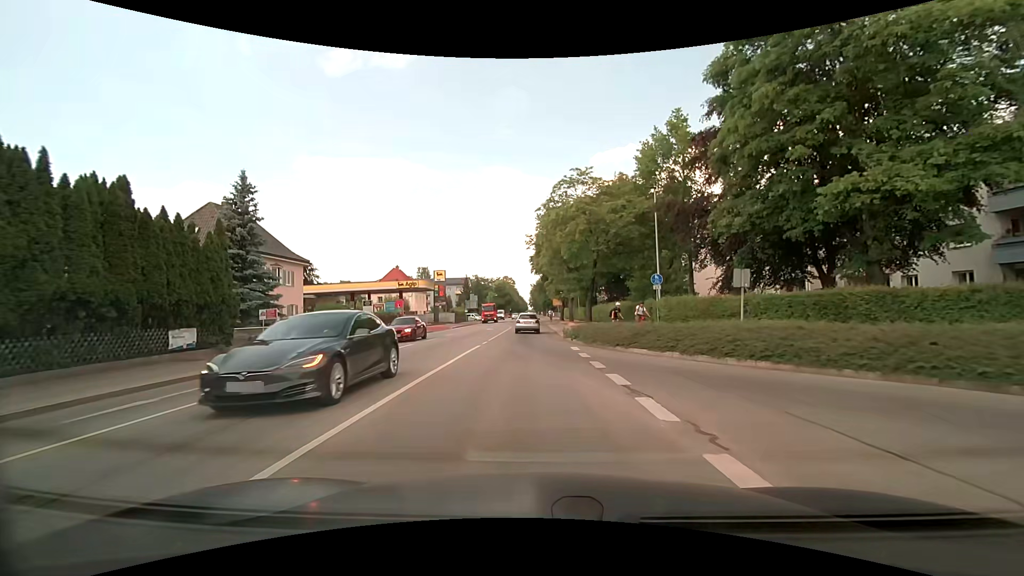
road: secondary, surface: asphalt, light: Day
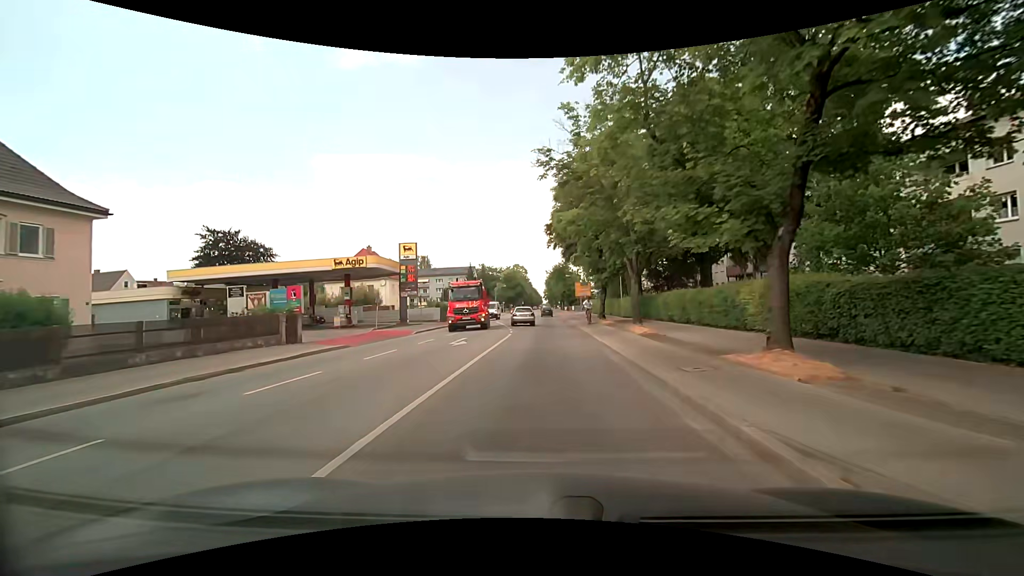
(-0.5, +24.5) m; -2°
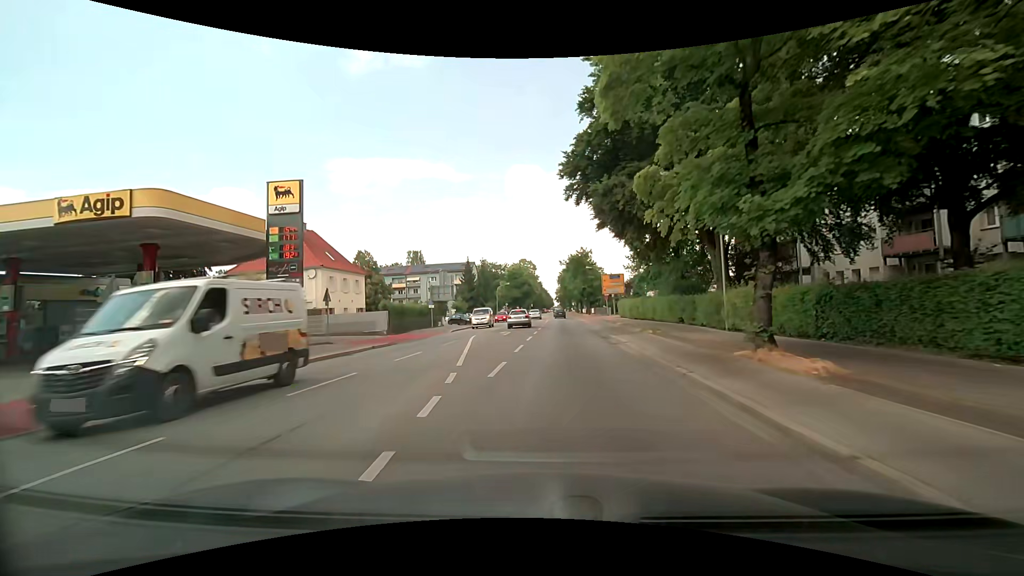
(+0.1, +24.1) m; -1°
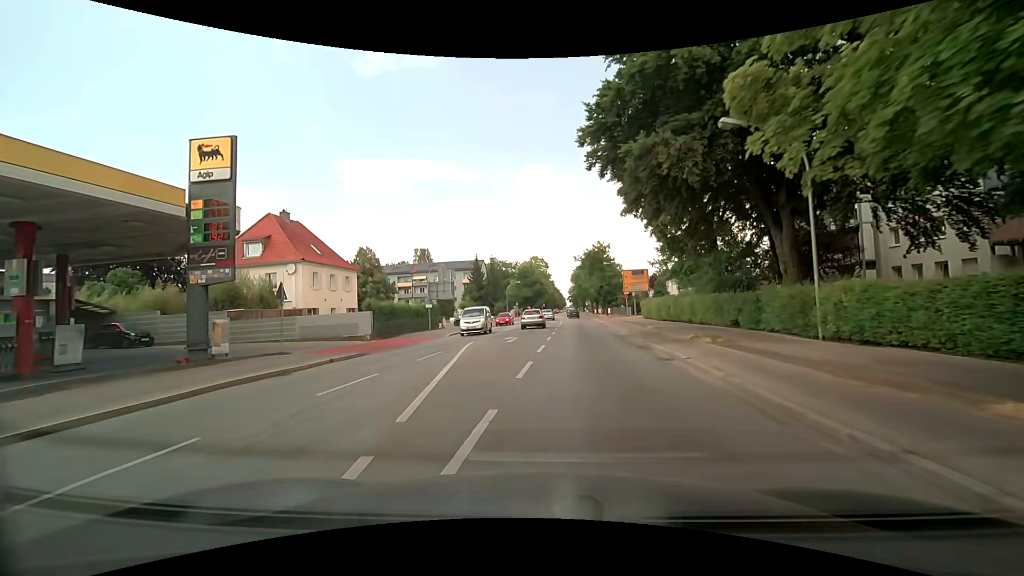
(-0.1, +6.2) m; -2°
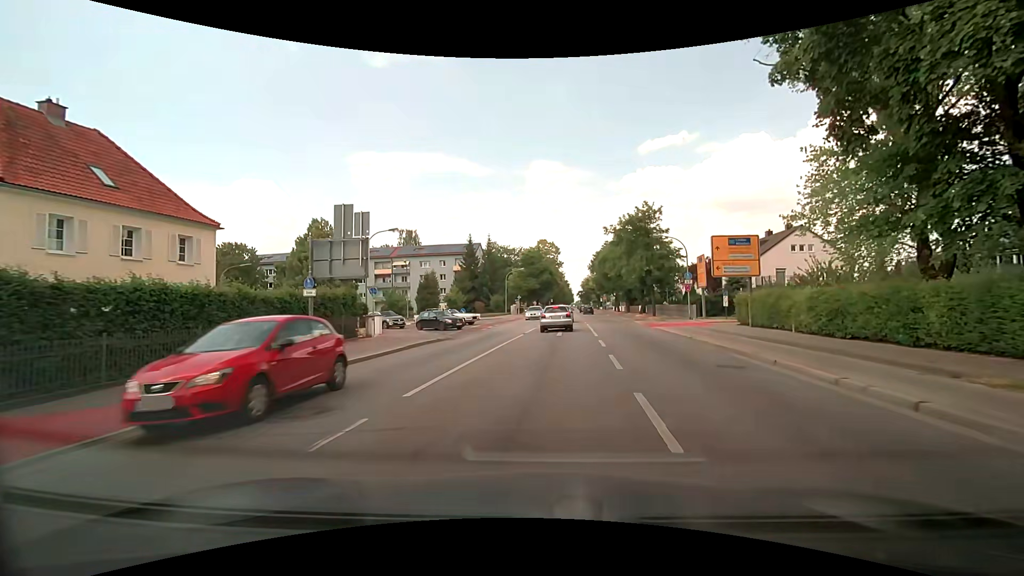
(-0.3, +22.9) m; -1°
